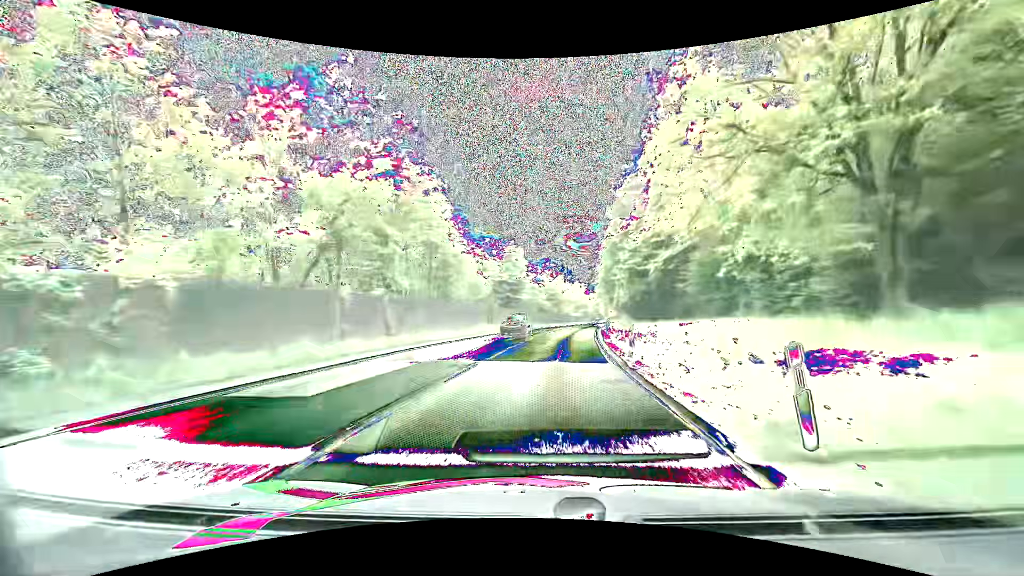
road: primary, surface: asphalt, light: Day
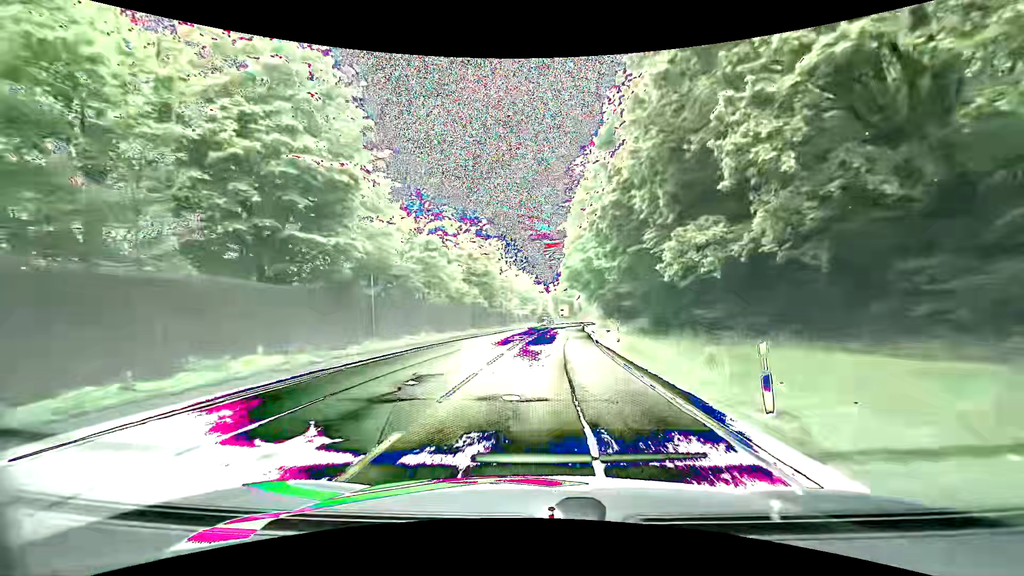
(+2.5, +42.3) m; +7°
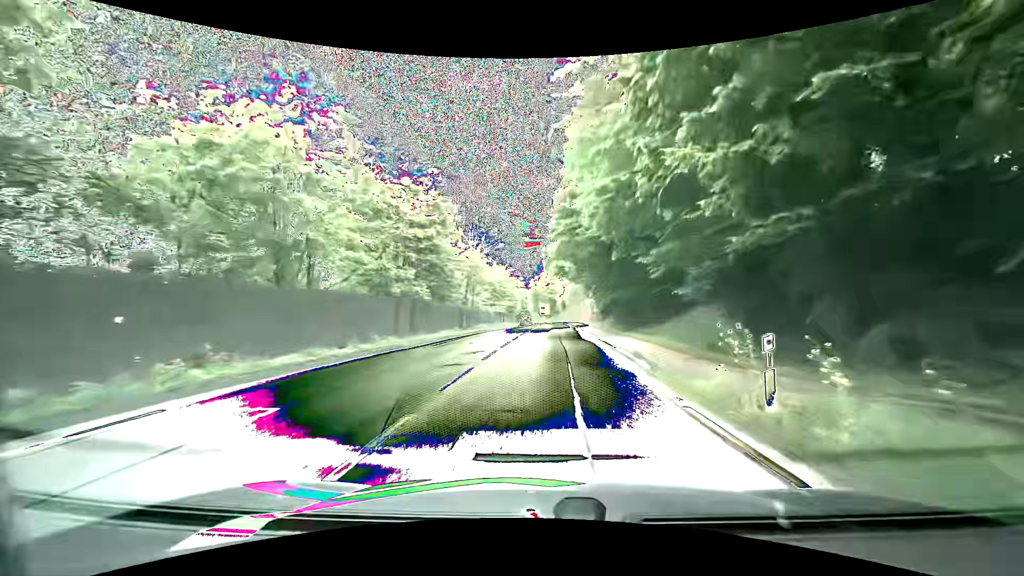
(+0.2, +17.1) m; +1°
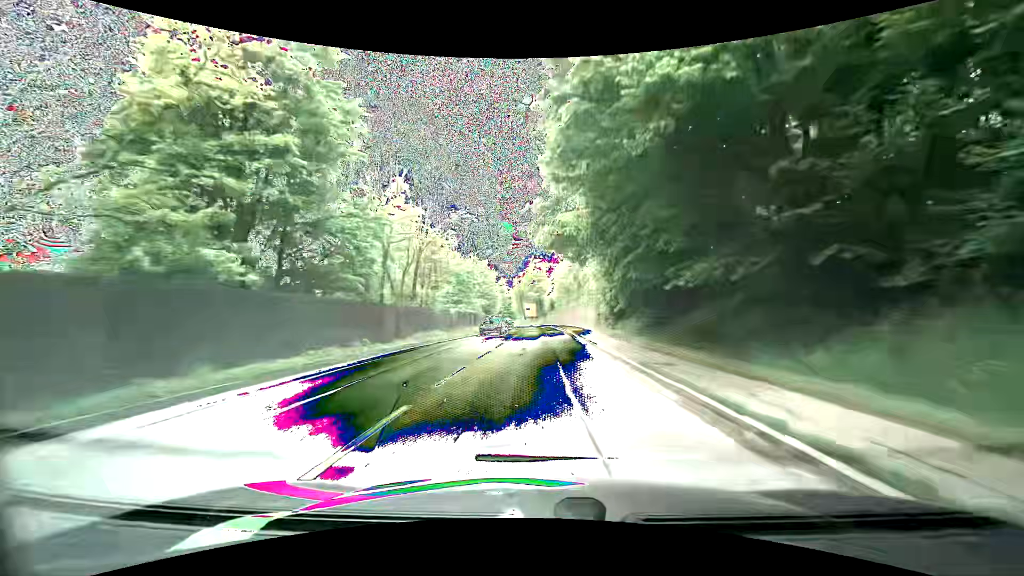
(+0.4, +17.2) m; +3°
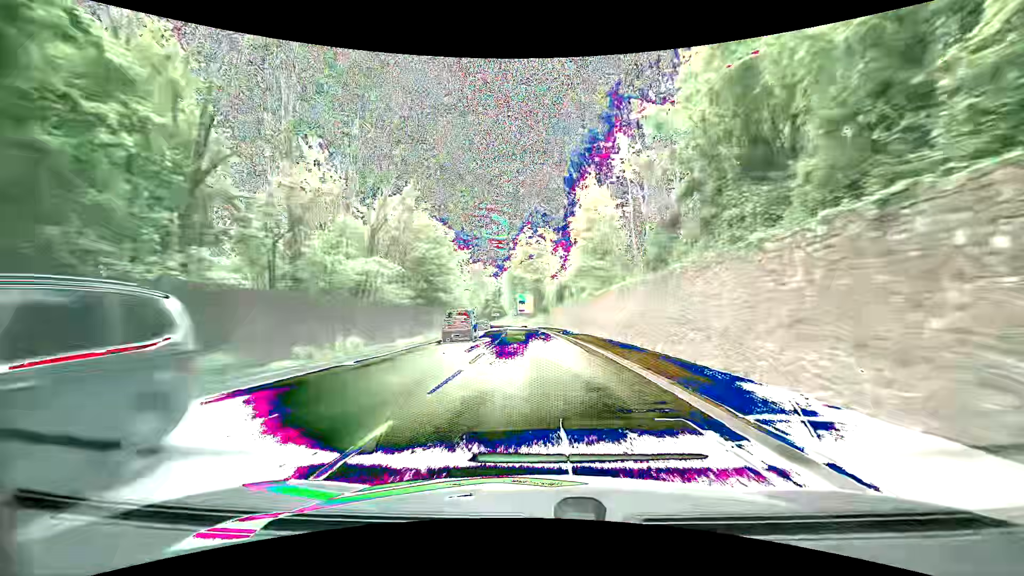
(-0.3, +43.1) m; 0°
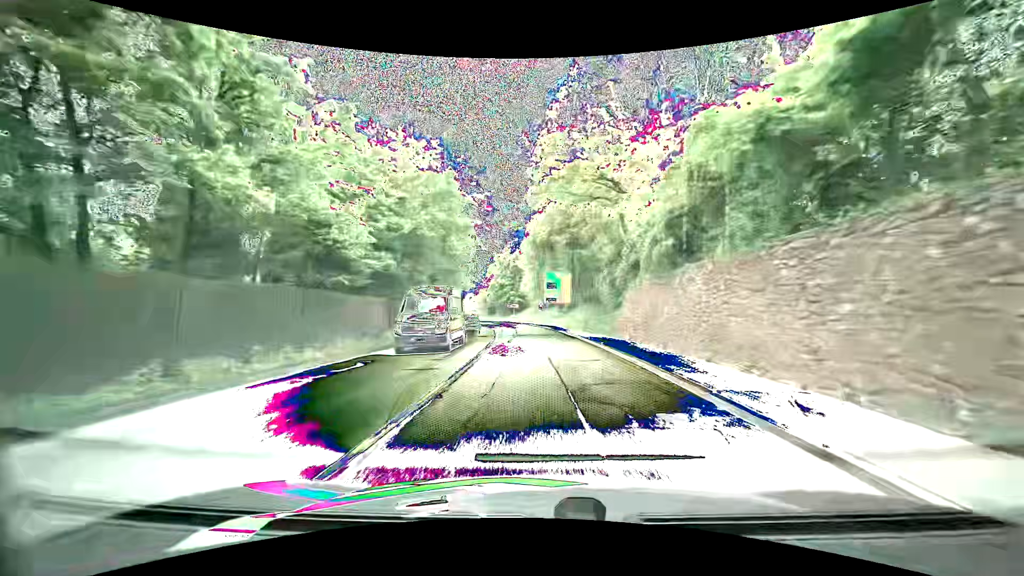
(-1.1, +42.2) m; -4°
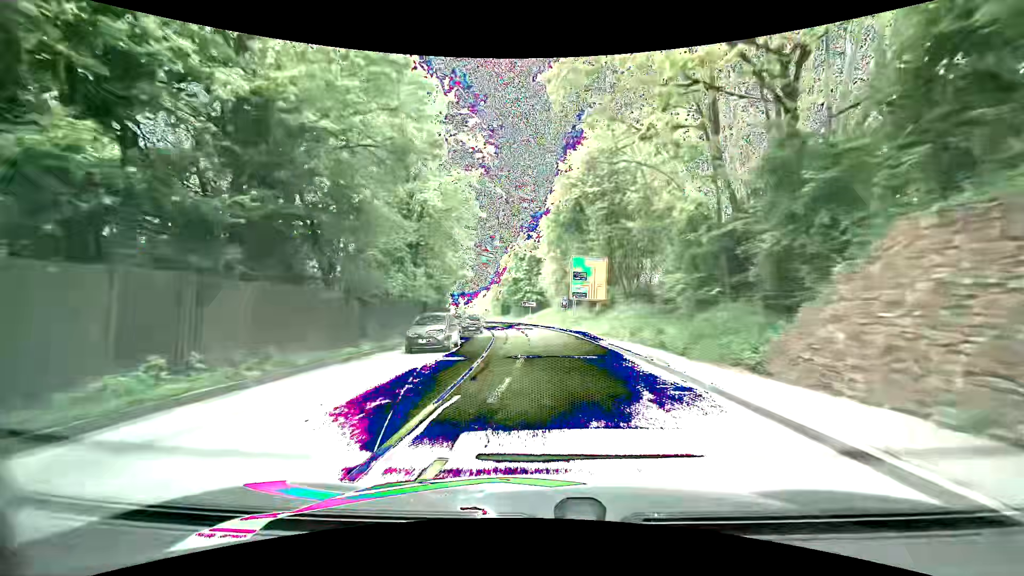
(-0.4, +16.2) m; -3°
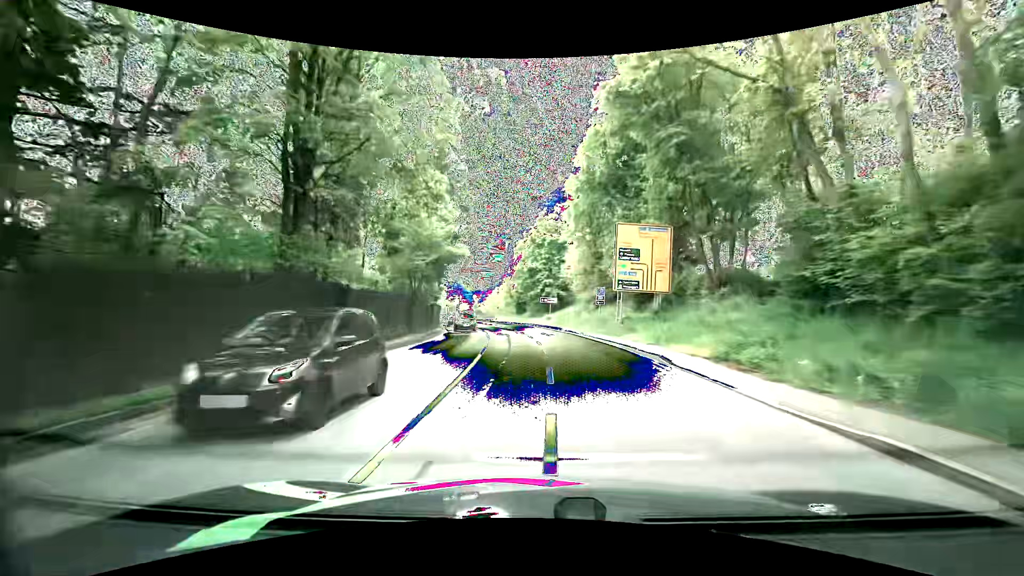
(-0.2, +15.9) m; -2°
(0, +10) (-1, +20) (-1, +30) (-3, +40) (-4, +50) (-6, +60) (-8, +69) (-10, +79) (-12, +89) (-15, +98) m
